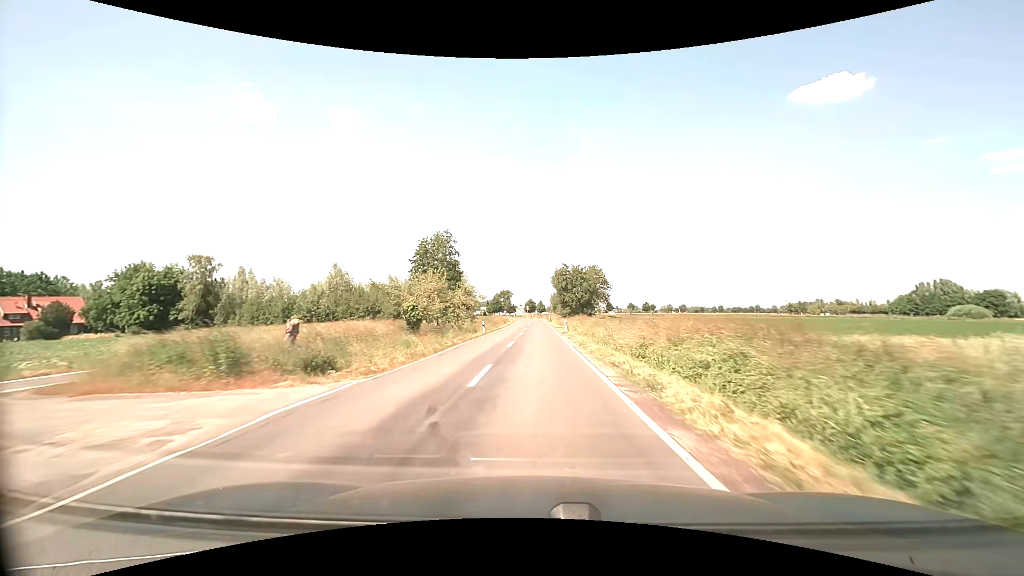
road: secondary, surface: asphalt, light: Day
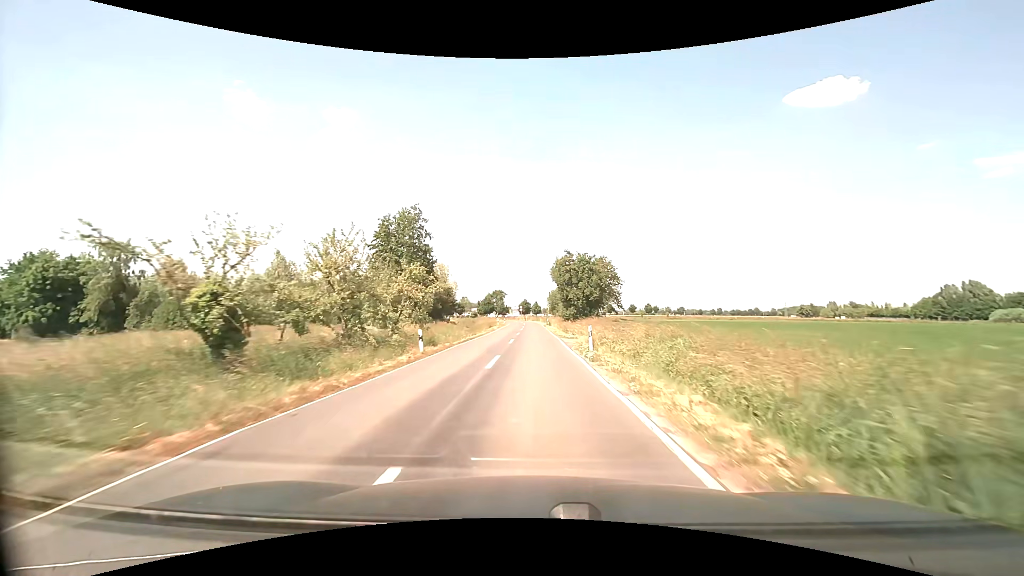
(+0.1, +21.1) m; +1°
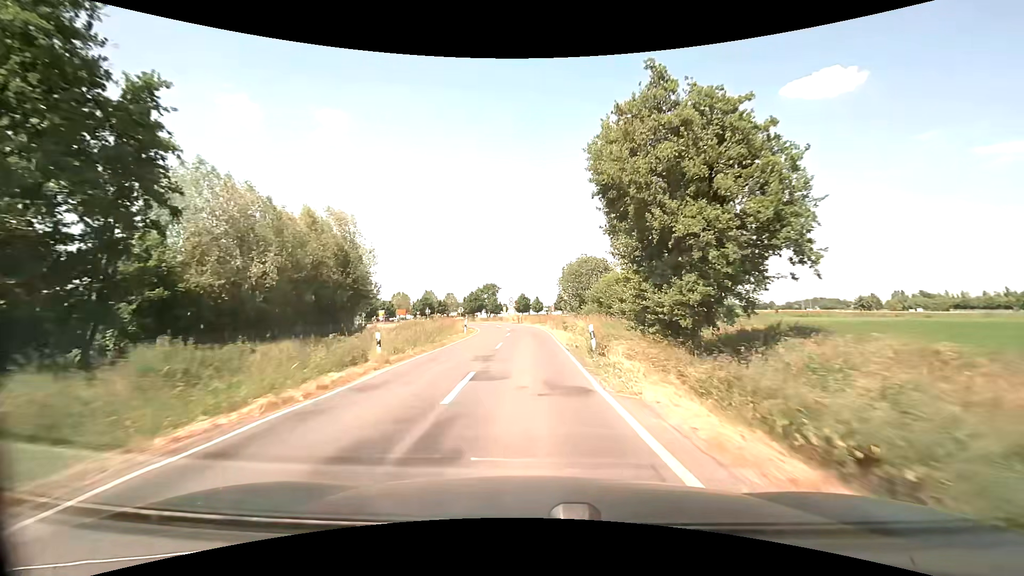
(+0.2, +53.3) m; 0°
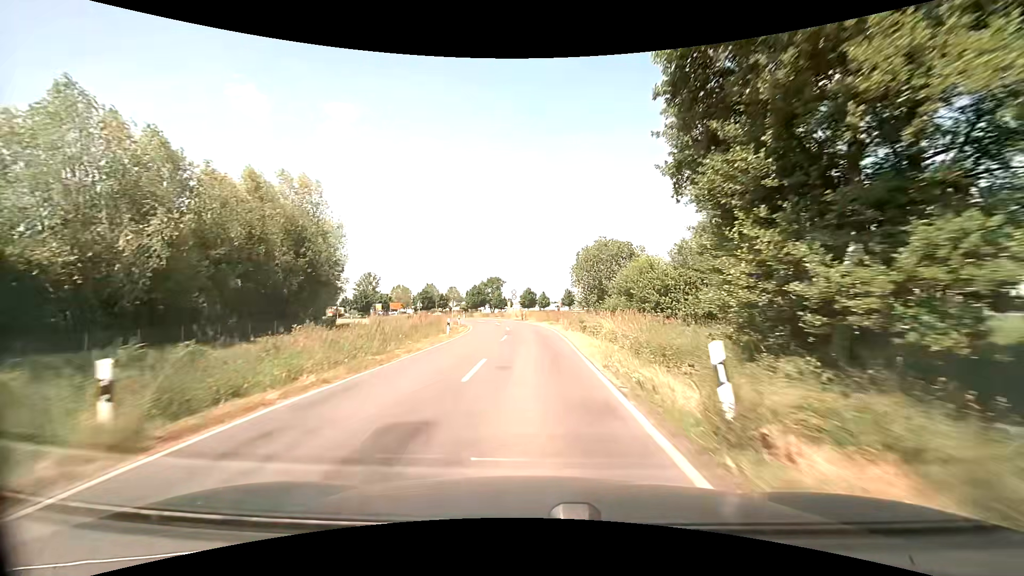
(-0.1, +10.5) m; 0°
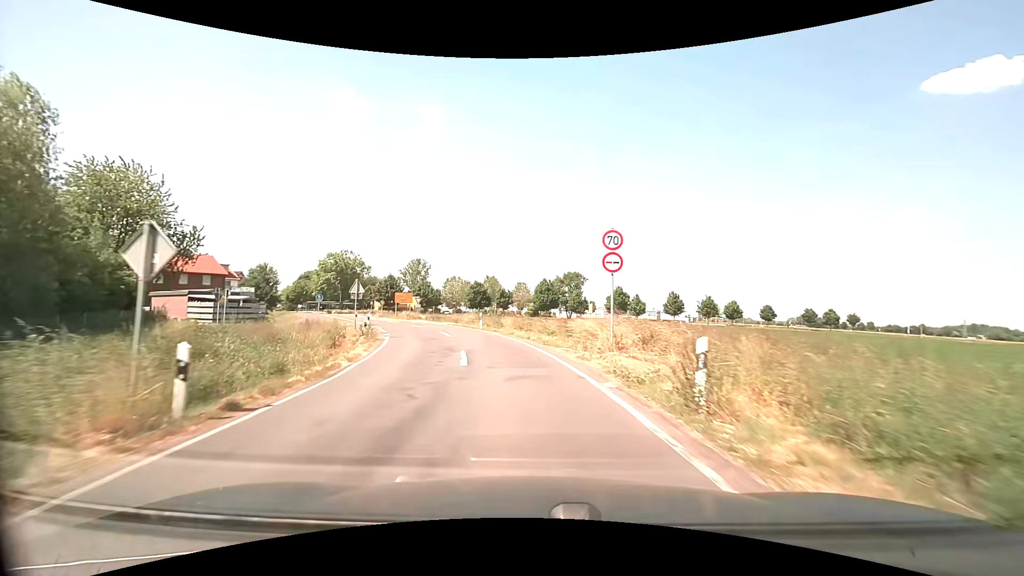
(-2.4, +45.5) m; -10°
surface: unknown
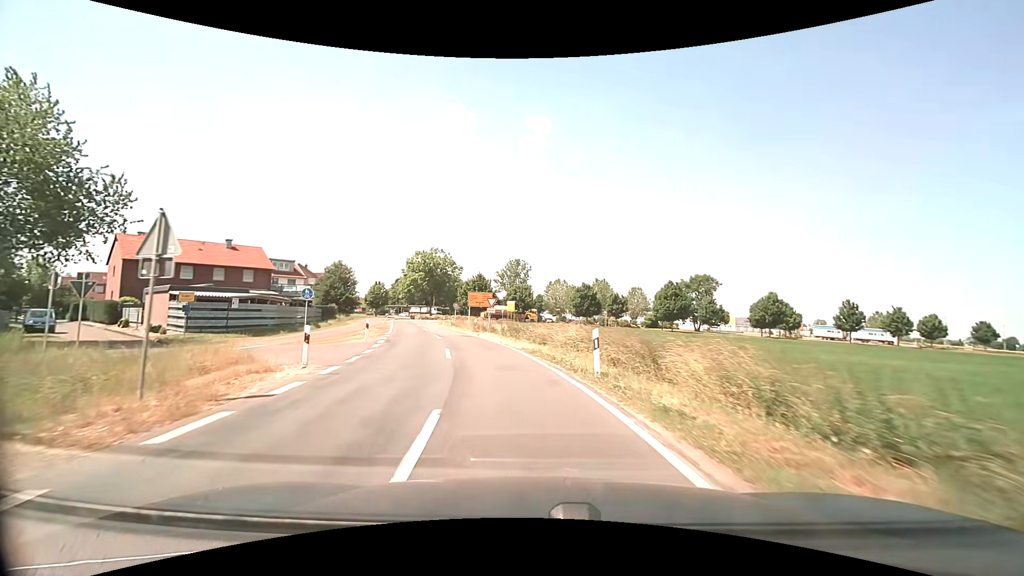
(-2.1, +21.5) m; -12°
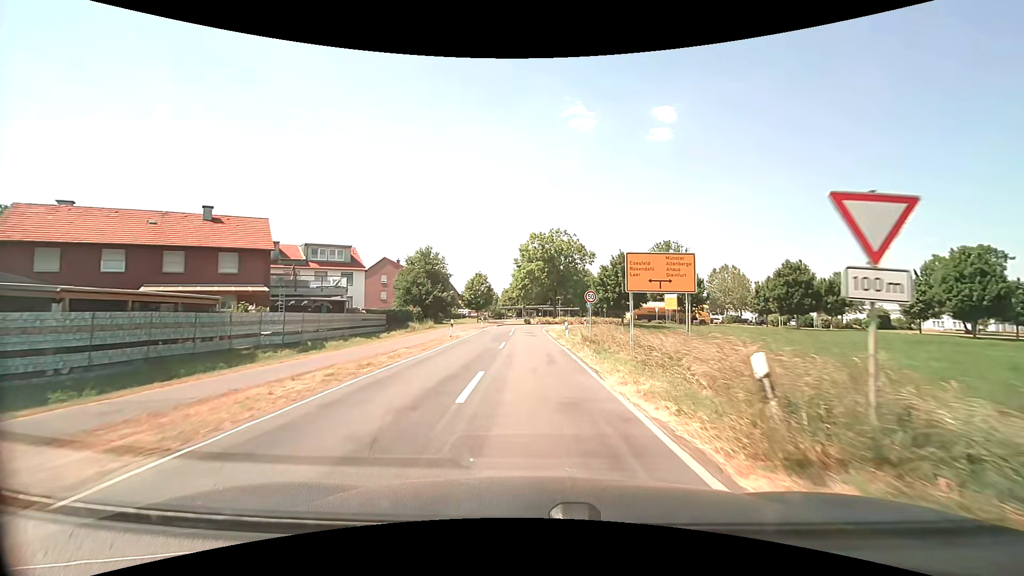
(-4.8, +31.2) m; -15°
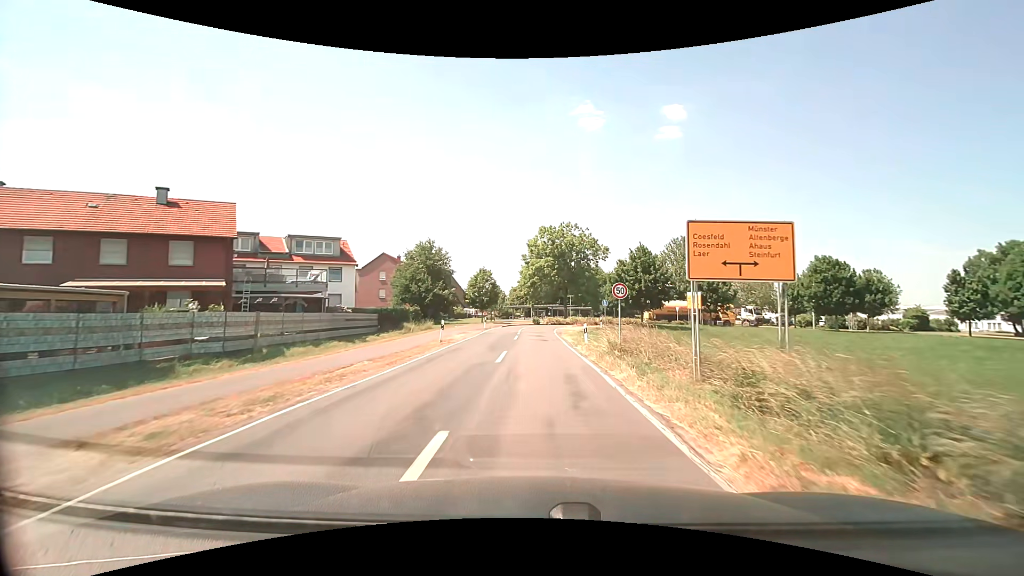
(-0.1, +6.0) m; -1°
(0, +10) (0, +20) (-1, +30) (0, +40) (0, +50) (+2, +60) (+8, +68) (+15, +75) (+24, +80) (+33, +78) m
